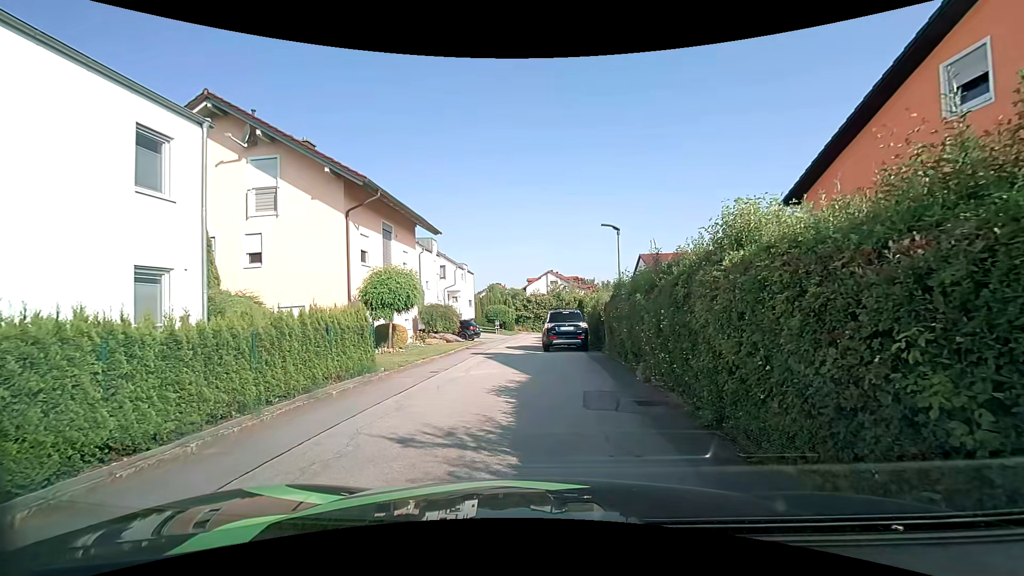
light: Day
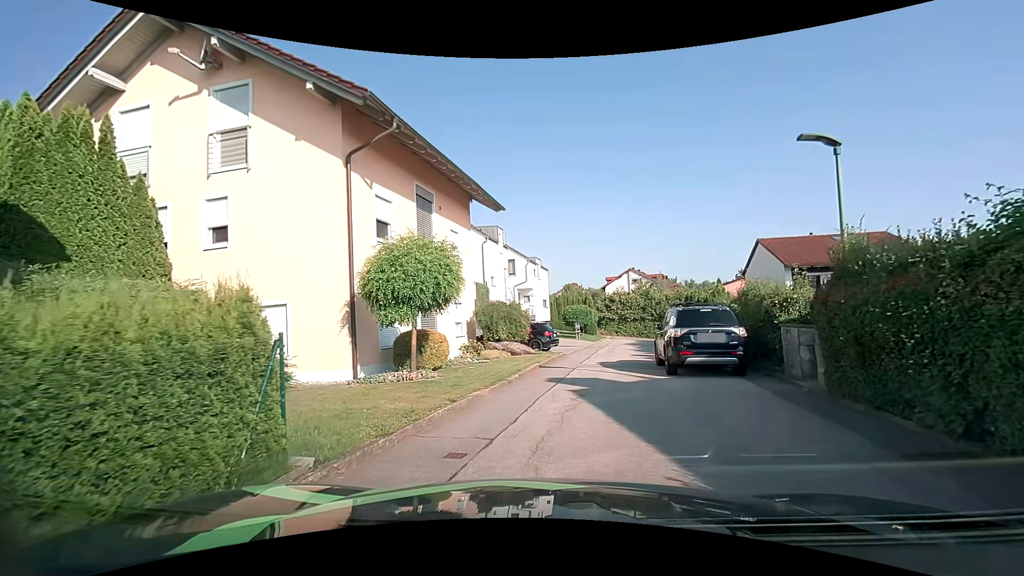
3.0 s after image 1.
(-0.7, +7.8) m; -7°
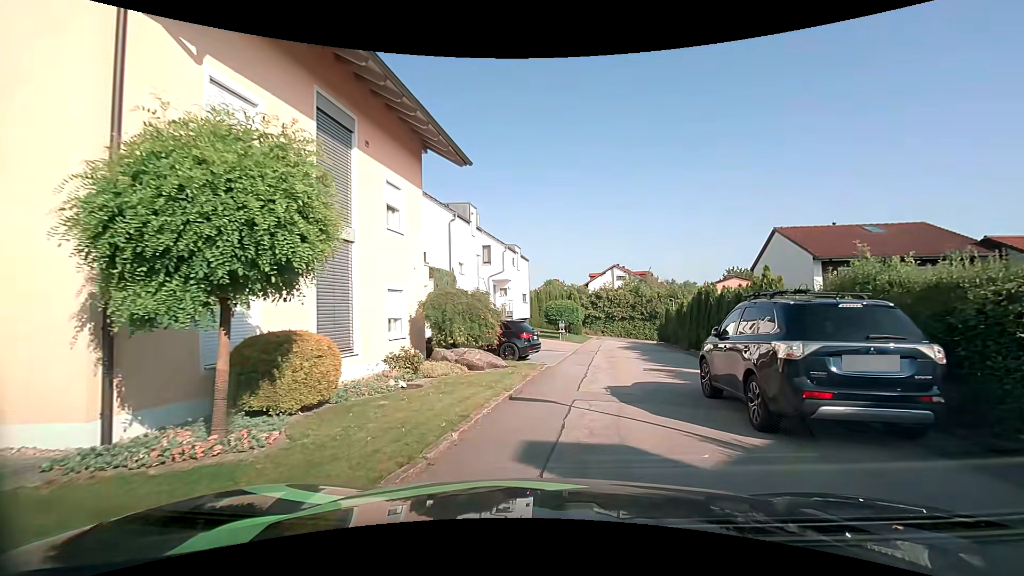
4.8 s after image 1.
(-0.1, +6.3) m; +2°
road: residential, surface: asphalt
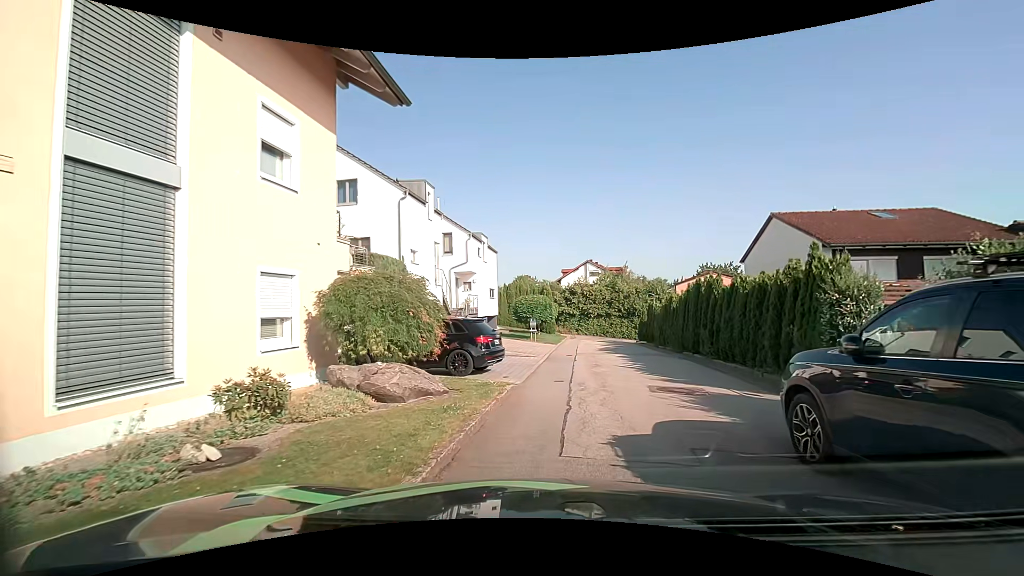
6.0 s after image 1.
(0.0, +4.5) m; +3°
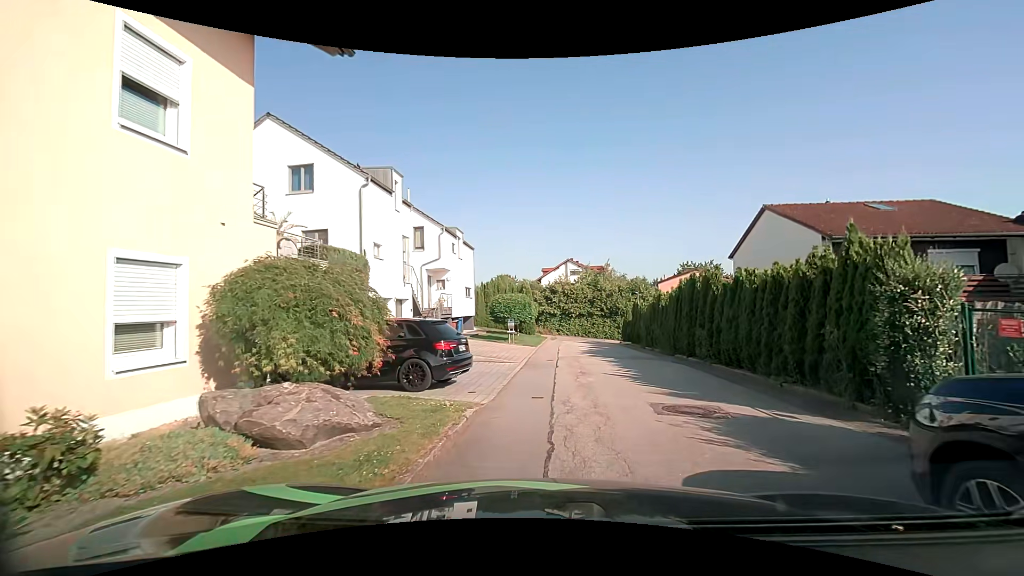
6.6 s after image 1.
(0.0, +2.3) m; 0°
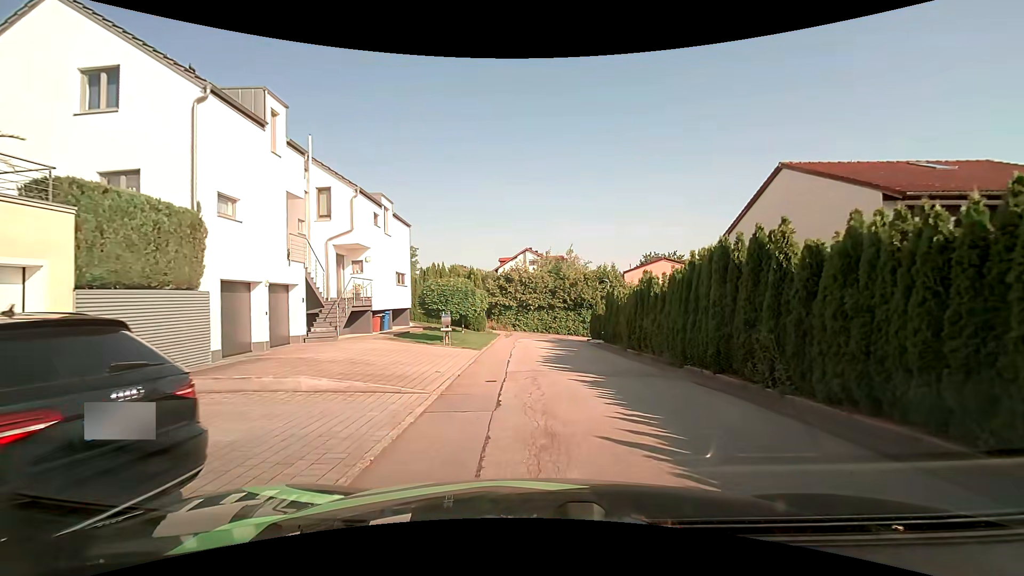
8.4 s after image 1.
(+0.5, +7.4) m; +6°
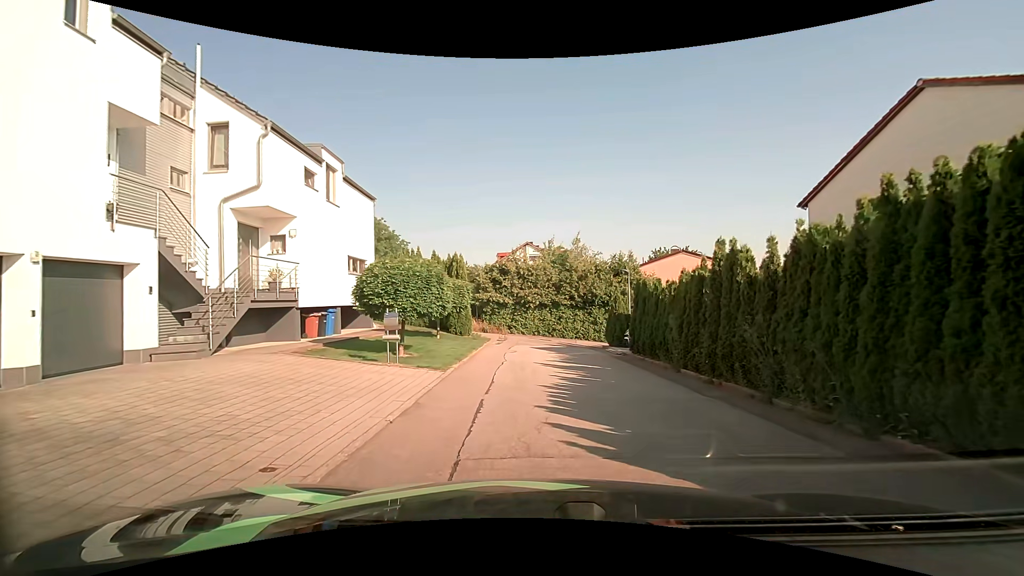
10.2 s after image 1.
(-0.1, +7.5) m; -1°
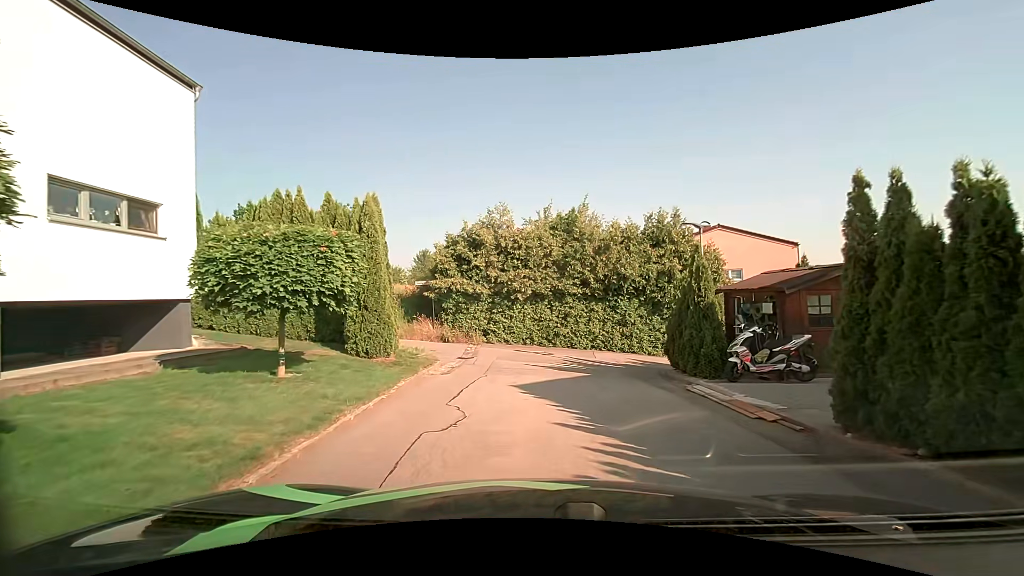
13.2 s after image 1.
(+0.1, +12.9) m; 0°
